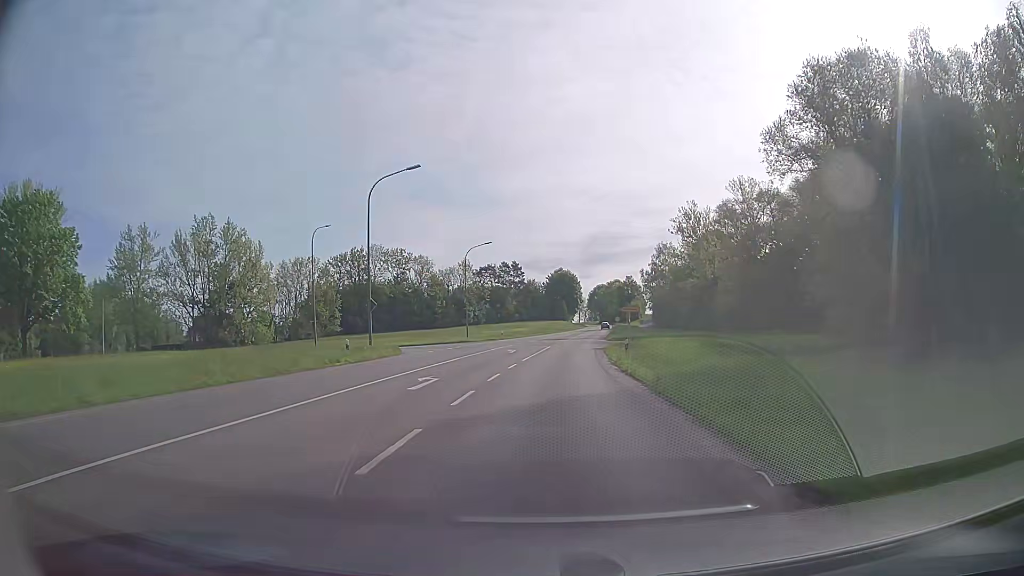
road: secondary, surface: asphalt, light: Day
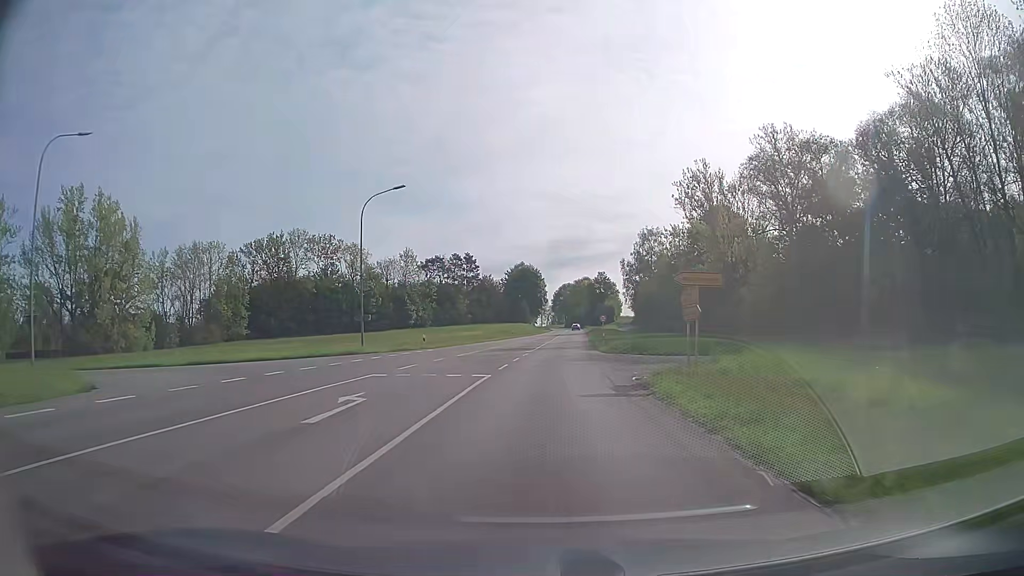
(+0.7, +31.0) m; +3°
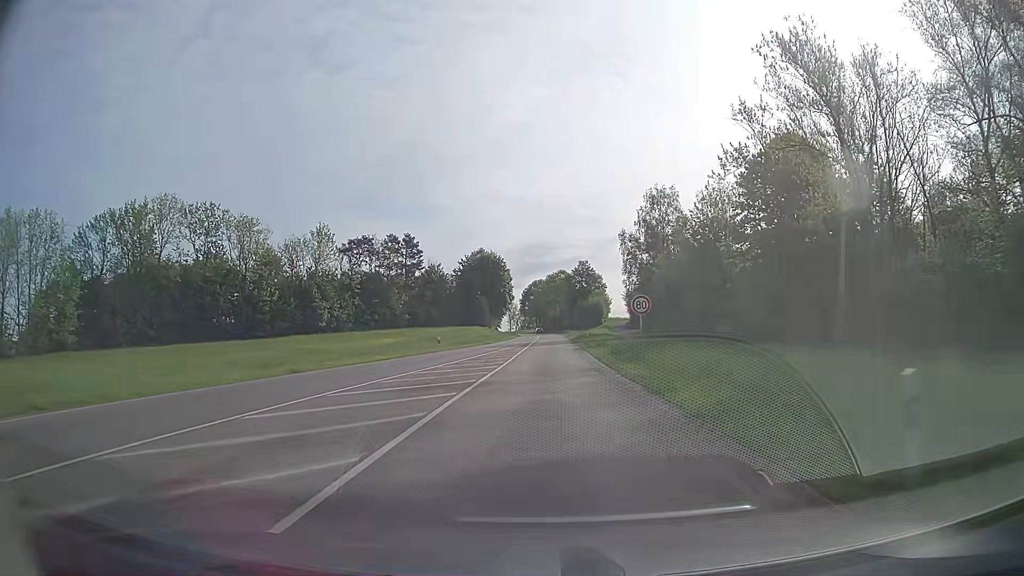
(+0.9, +42.8) m; +2°
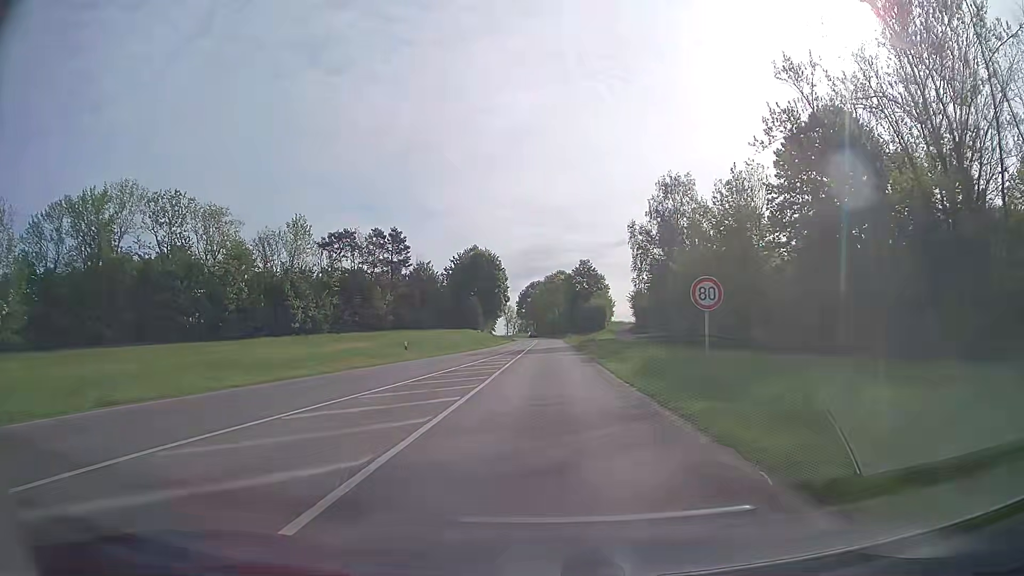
(0.0, +10.9) m; 0°
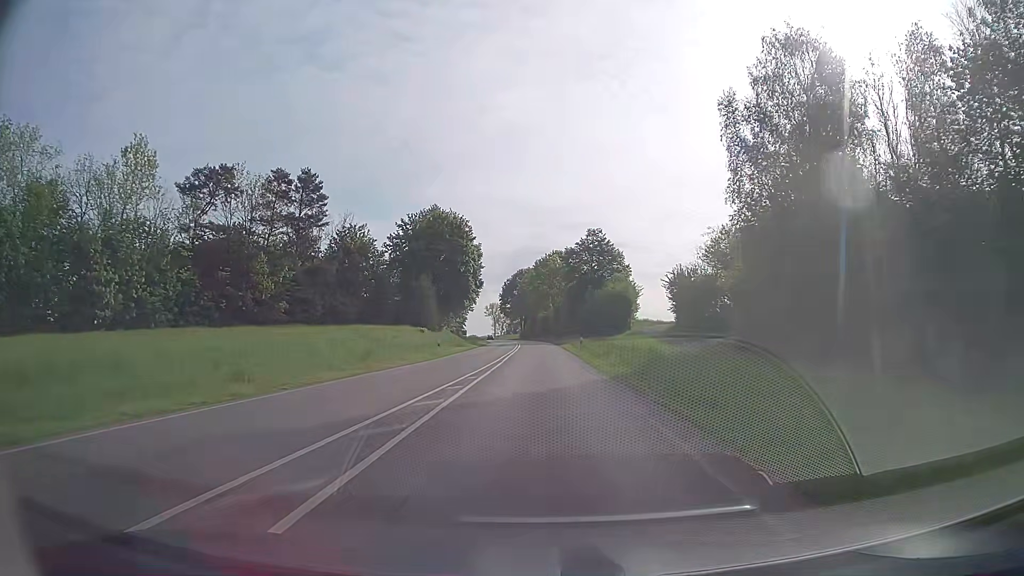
(+0.3, +43.7) m; 0°
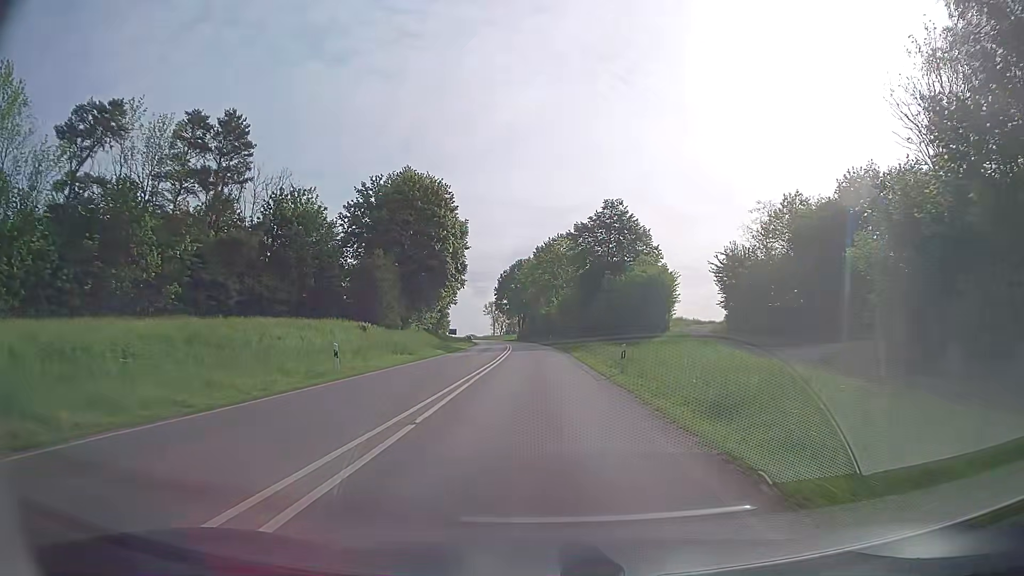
(+0.1, +21.9) m; 0°
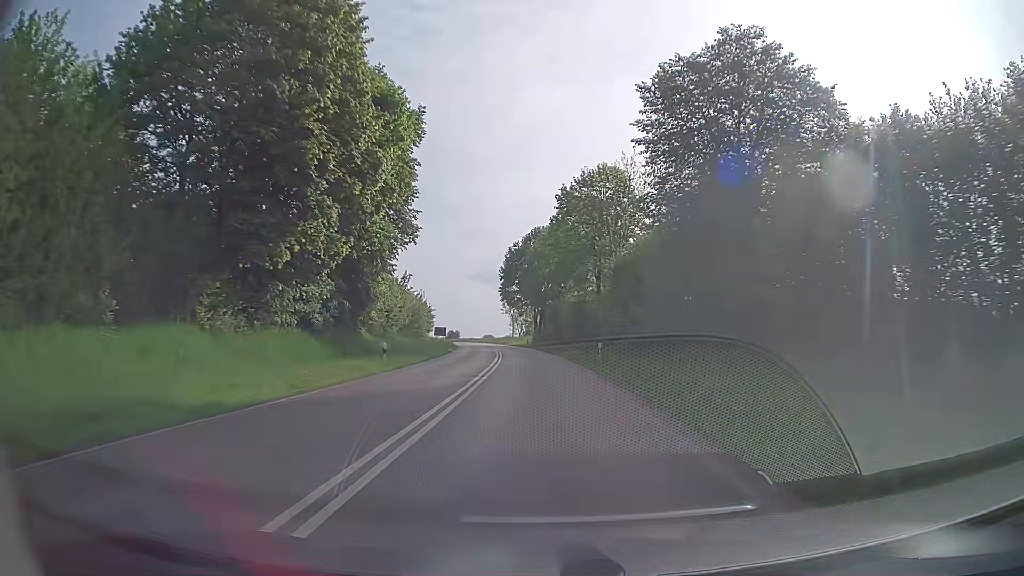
(-0.4, +43.8) m; -2°
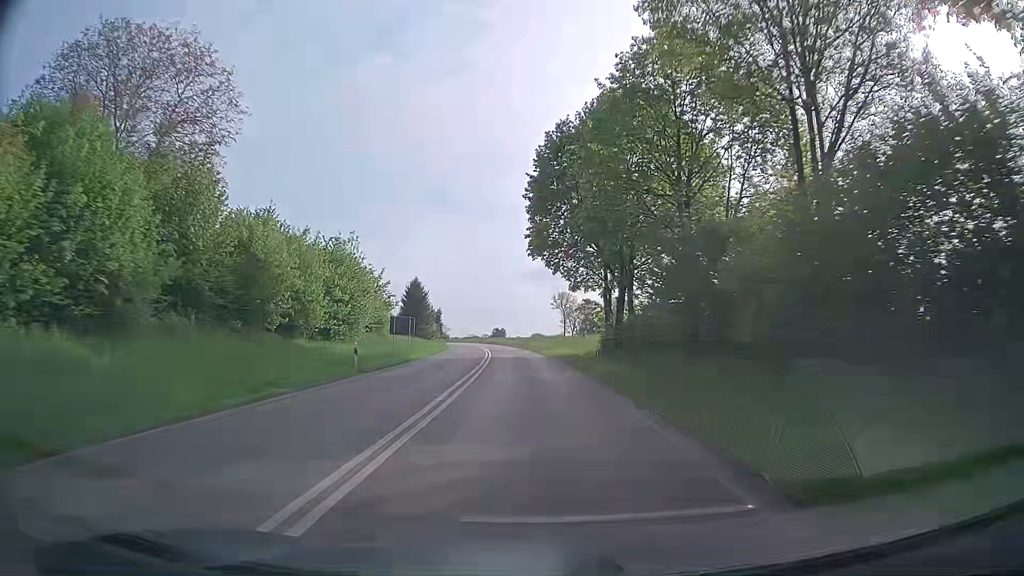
(-1.6, +54.6) m; -4°
(0, +10) (-1, +20) (-1, +30) (-2, +40) (-2, +50) (-3, +60) (-4, +70) (-6, +80) (-7, +90) (-9, +100) m
